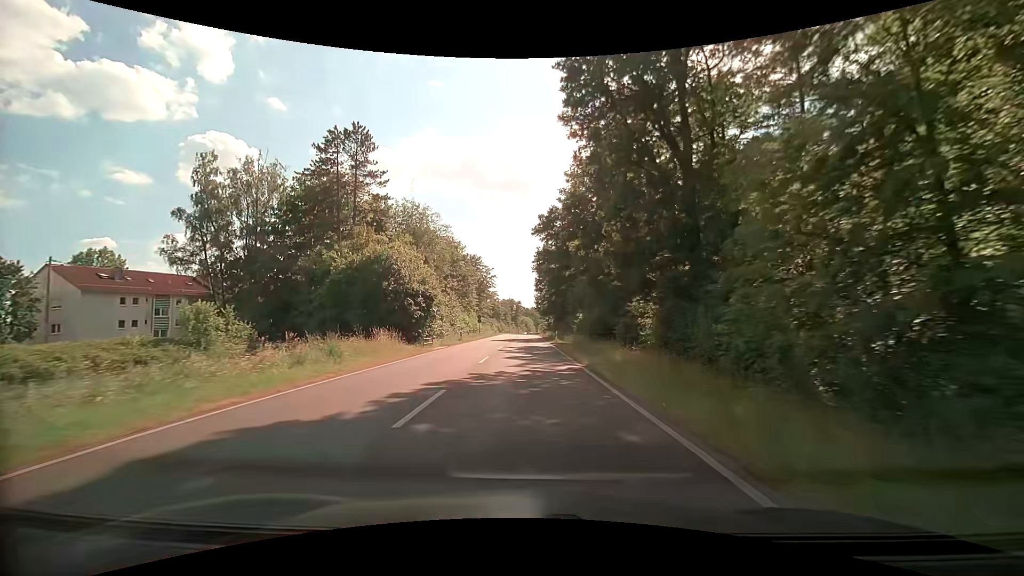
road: secondary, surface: asphalt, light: Day
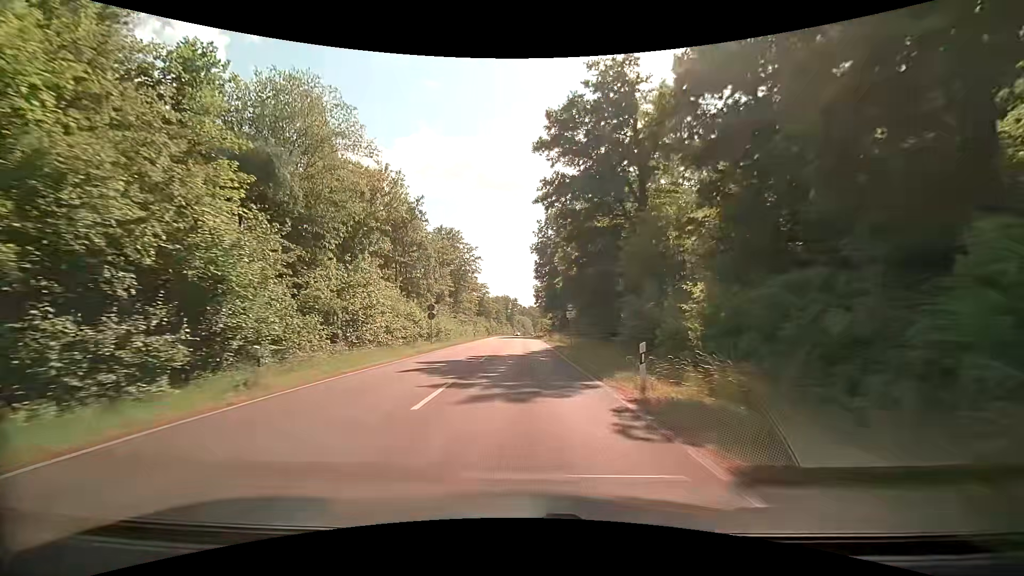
(-0.1, +34.8) m; 0°
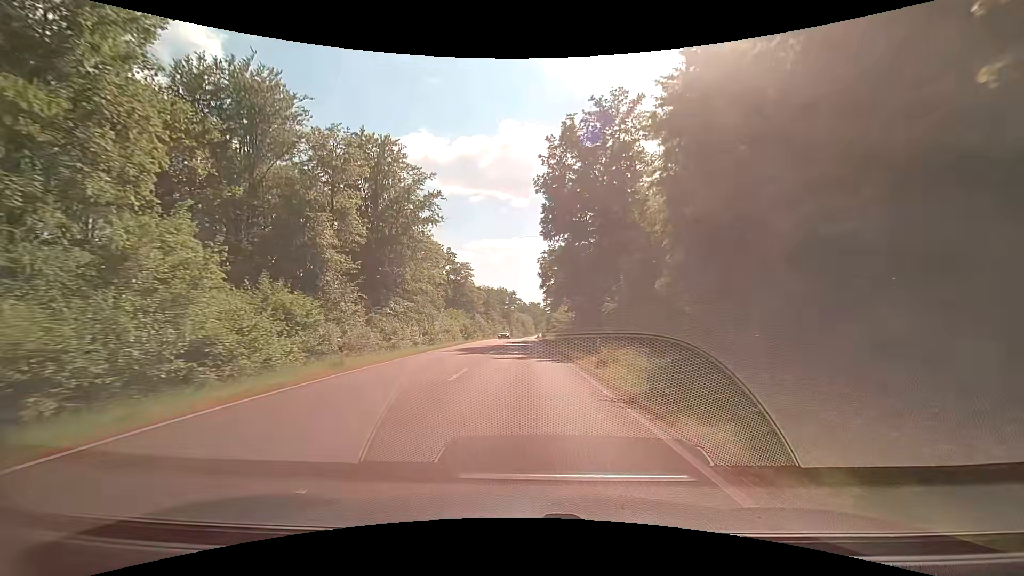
(-0.3, +44.3) m; 0°
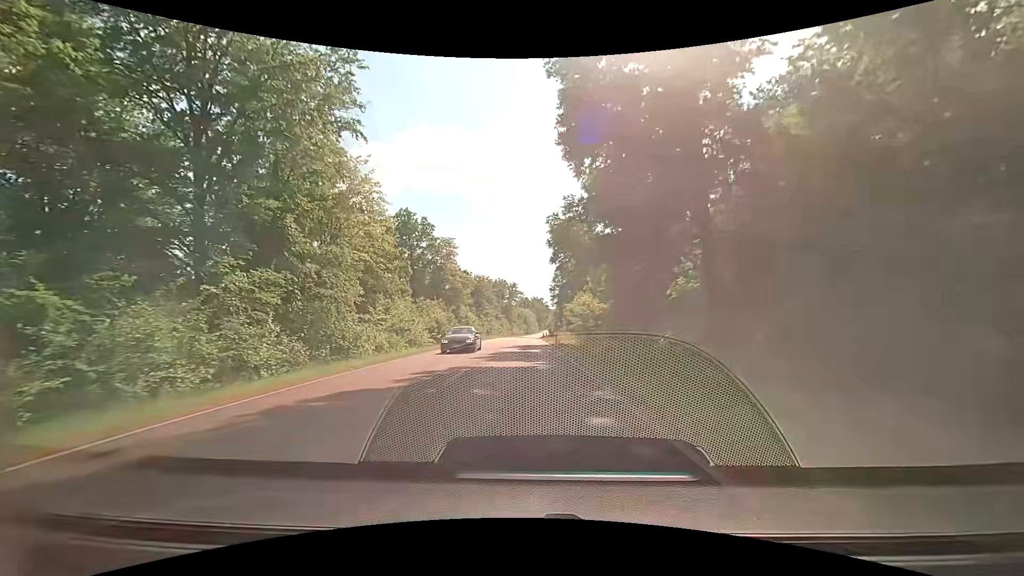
(-0.3, +25.3) m; -1°
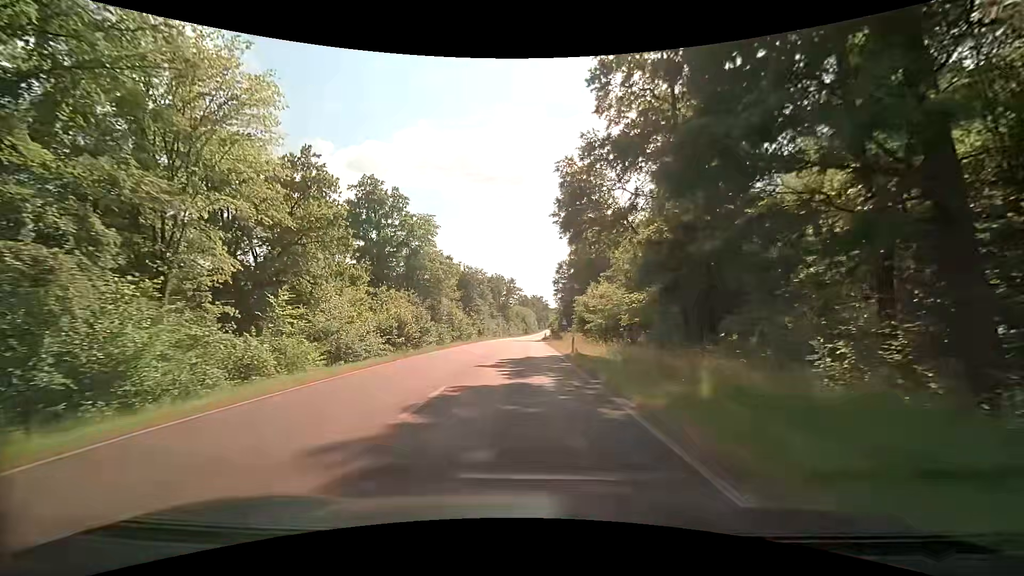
(0.0, +15.4) m; 0°
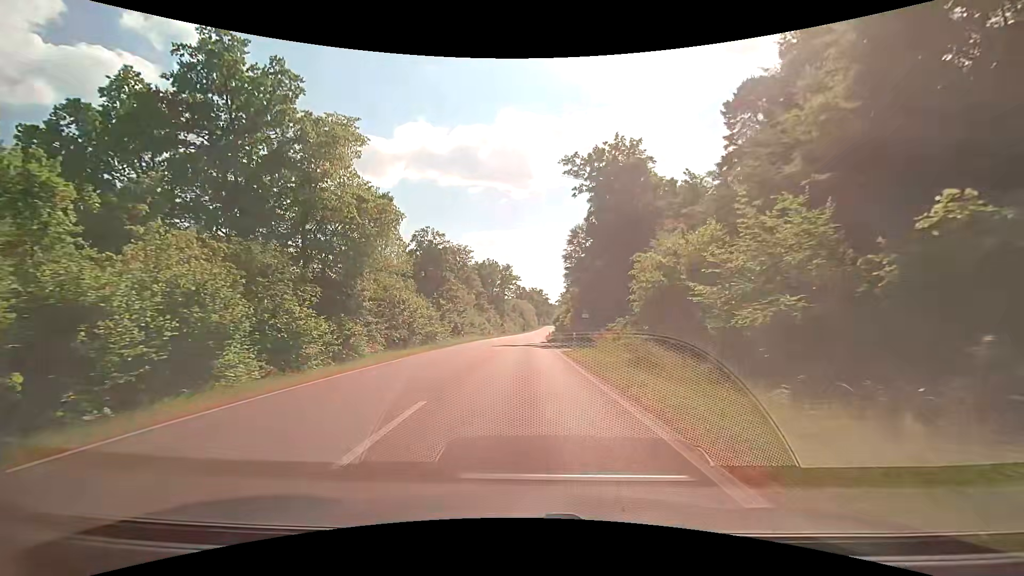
(-0.2, +27.1) m; 0°
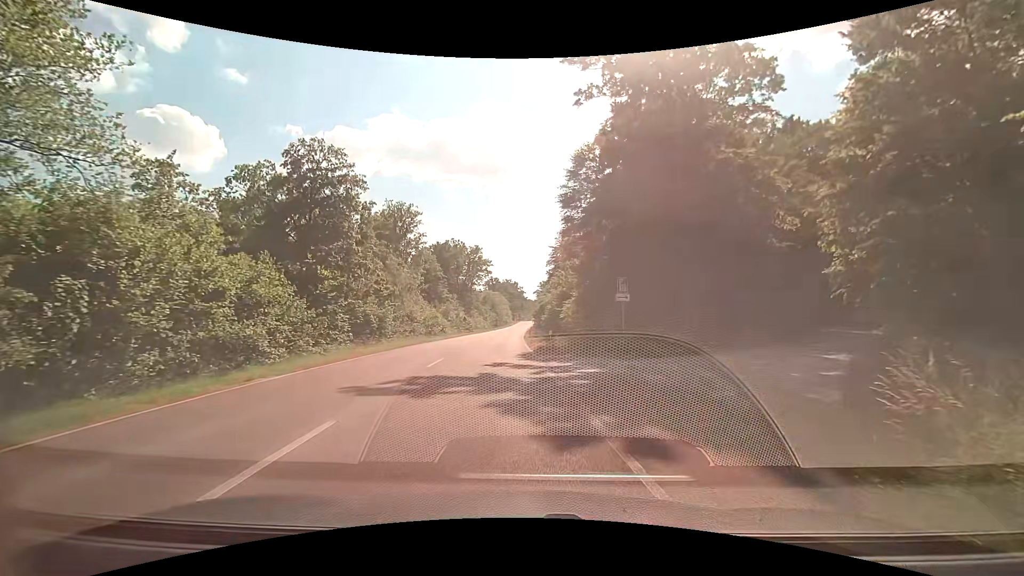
(+0.3, +25.6) m; +3°
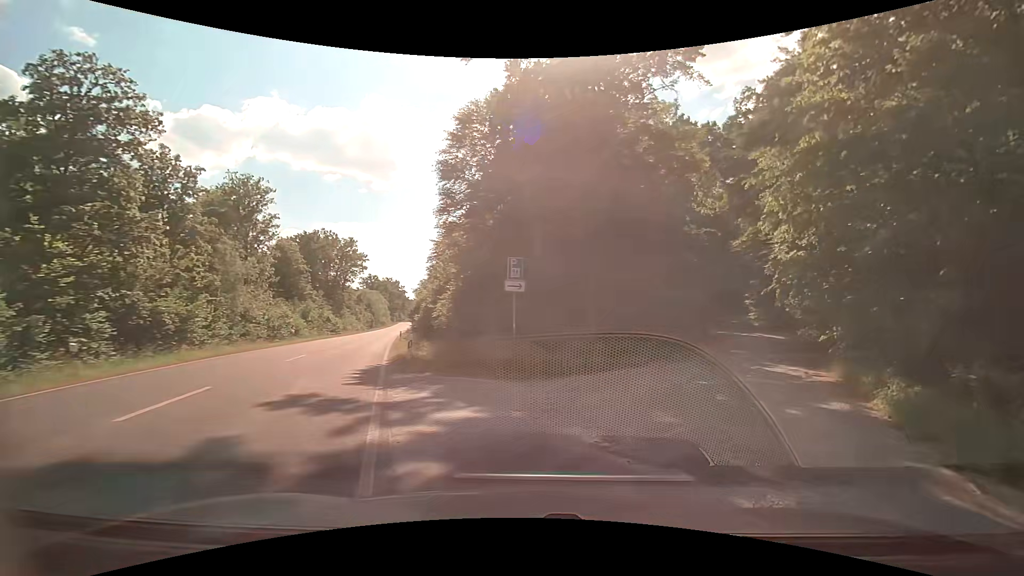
(+0.6, +6.7) m; +13°
